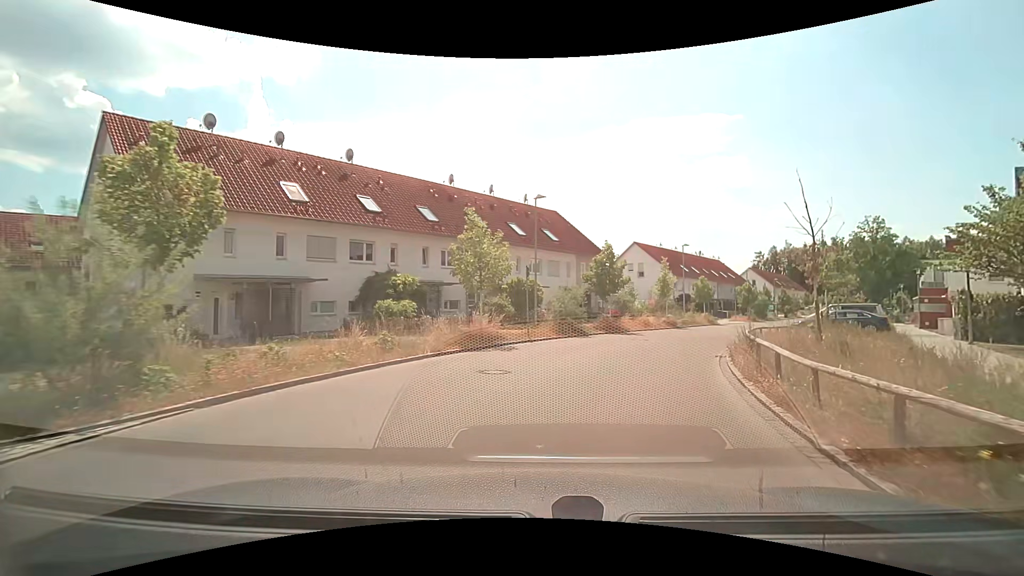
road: residential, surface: asphalt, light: Day
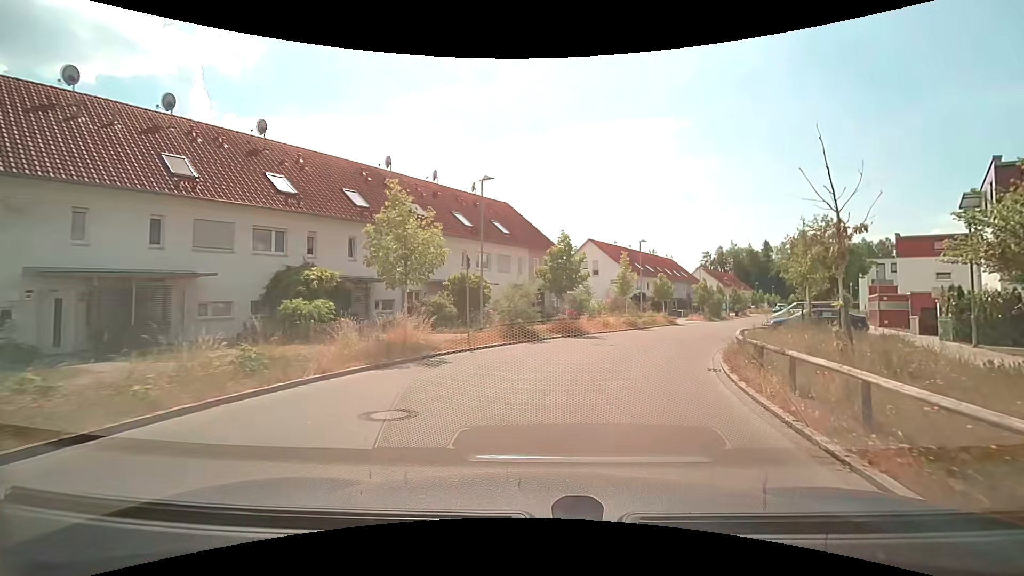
(+0.2, +4.1) m; +5°
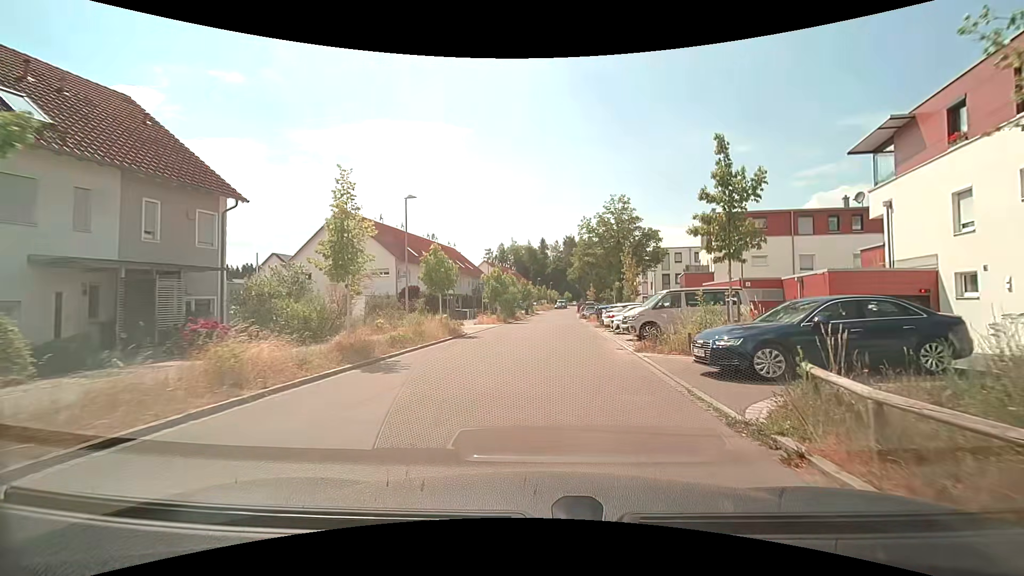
(+4.4, +20.5) m; +24°
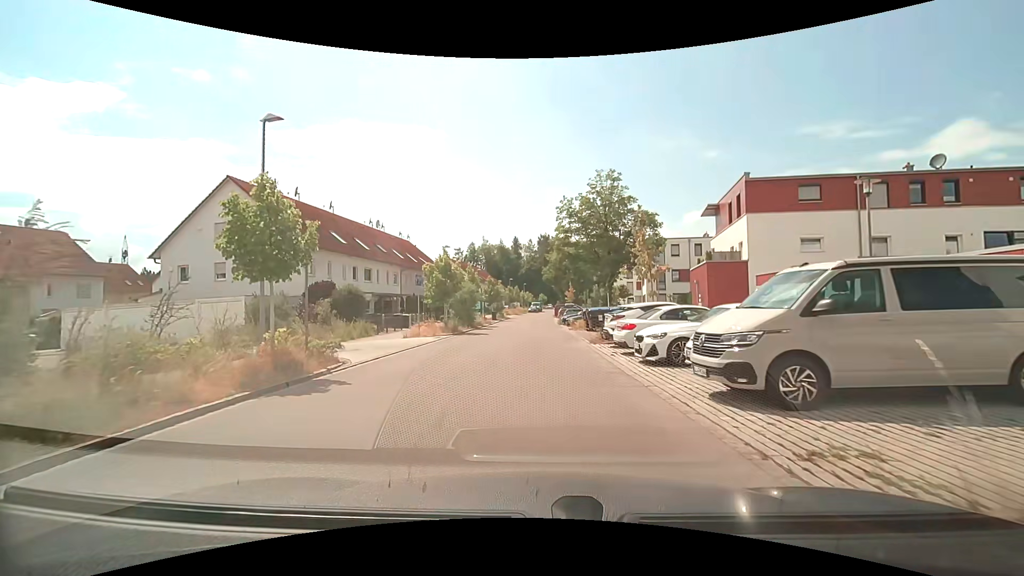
(+0.6, +13.0) m; +3°
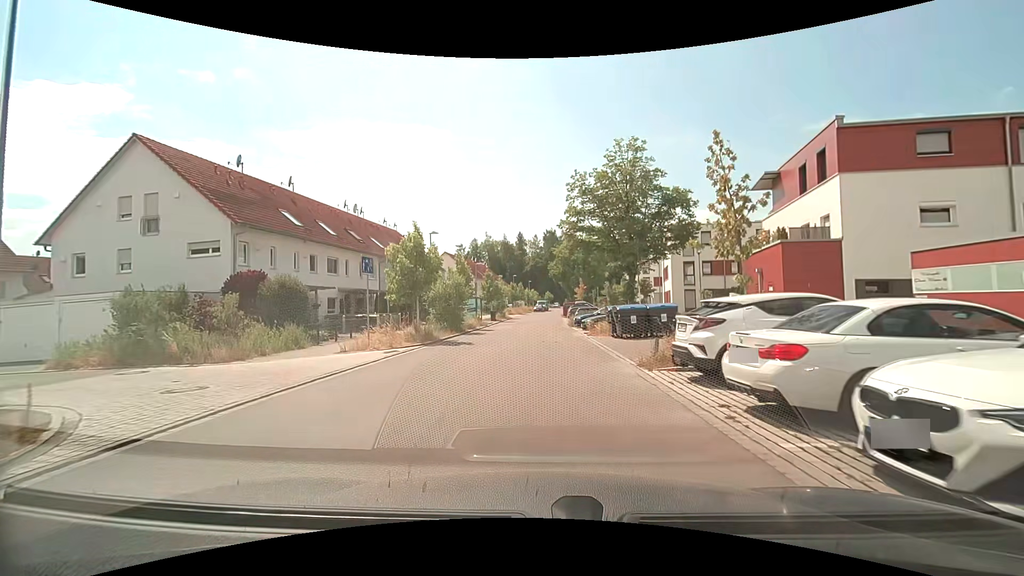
(0.0, +8.8) m; -1°
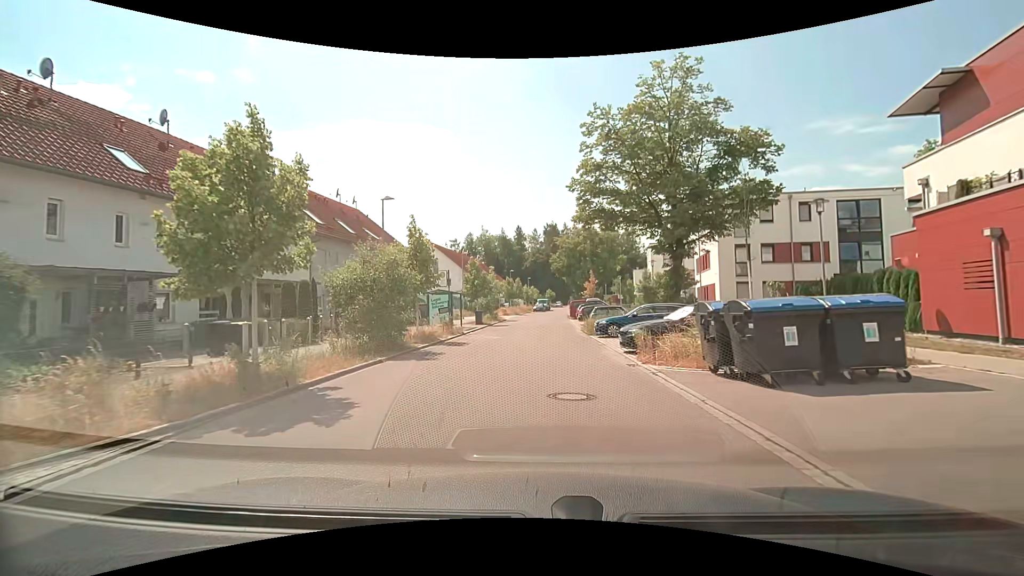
(0.0, +13.1) m; 0°
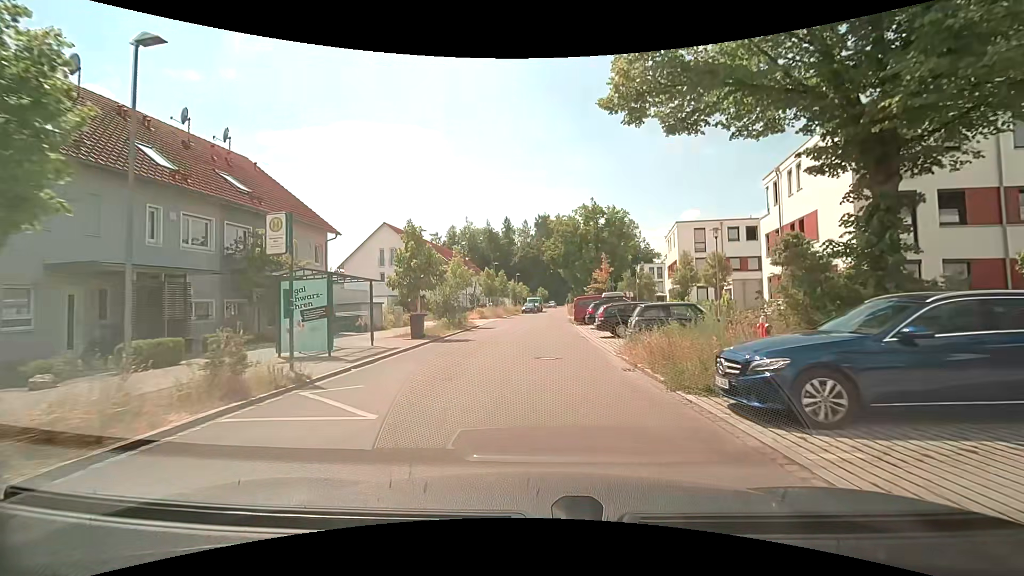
(+0.2, +17.4) m; +1°
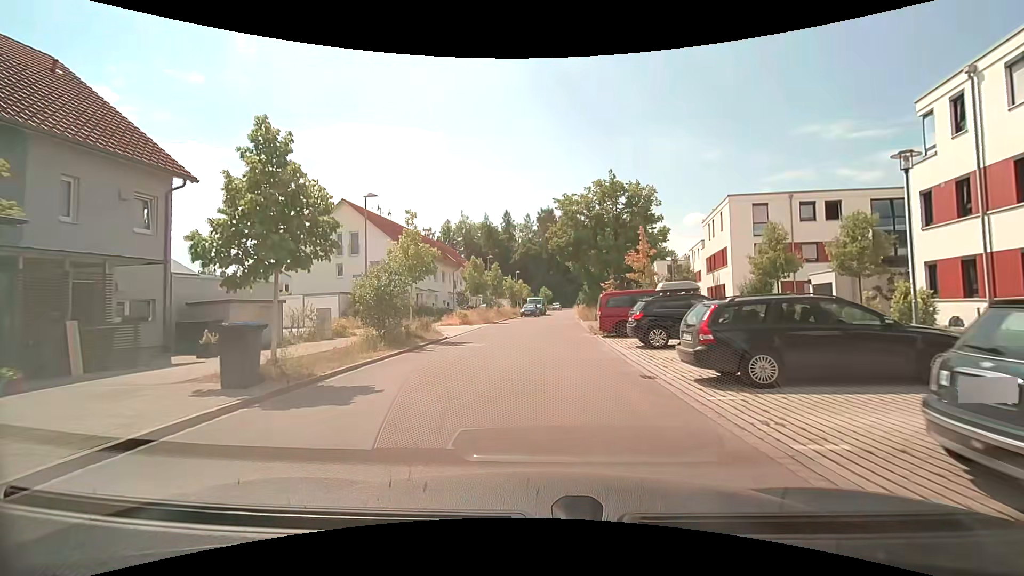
(-0.1, +13.0) m; 0°
(0, +10) (0, +20) (0, +30) (+1, +40) (+2, +50) (+3, +60) (+3, +70) (+4, +80) (+5, +90) (+7, +100) m
